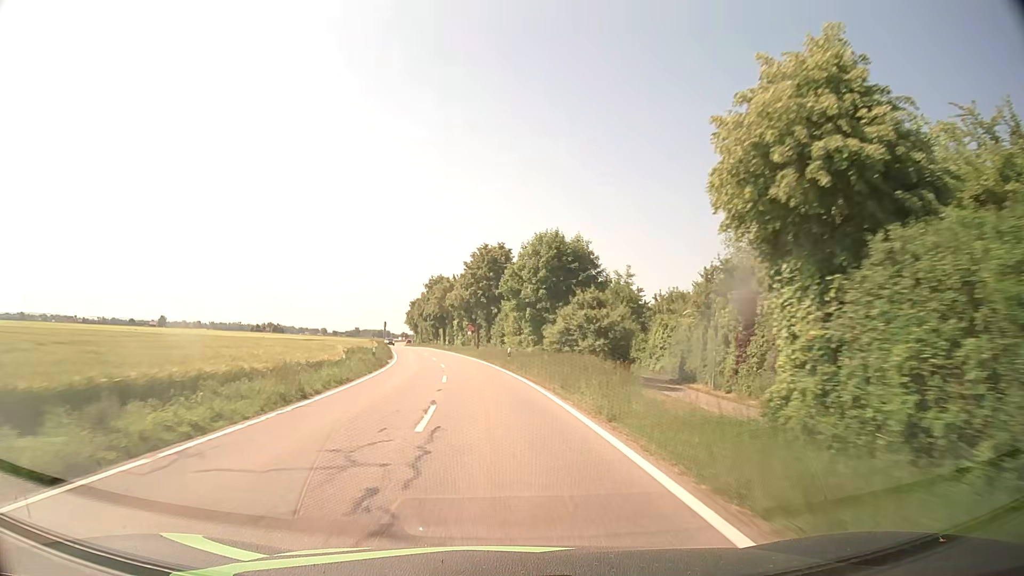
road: tertiary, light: Day
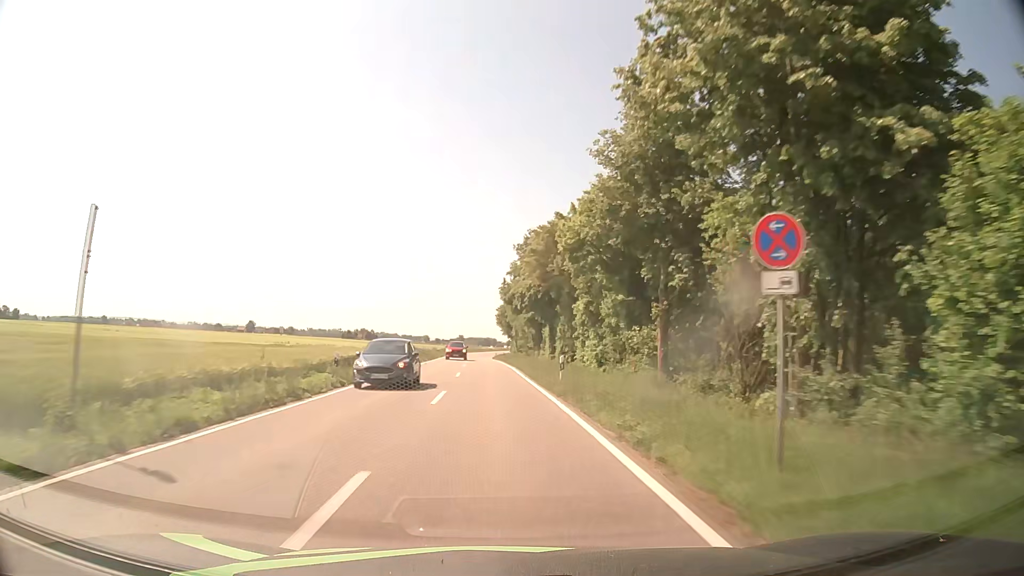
(-5.0, +56.9) m; -9°
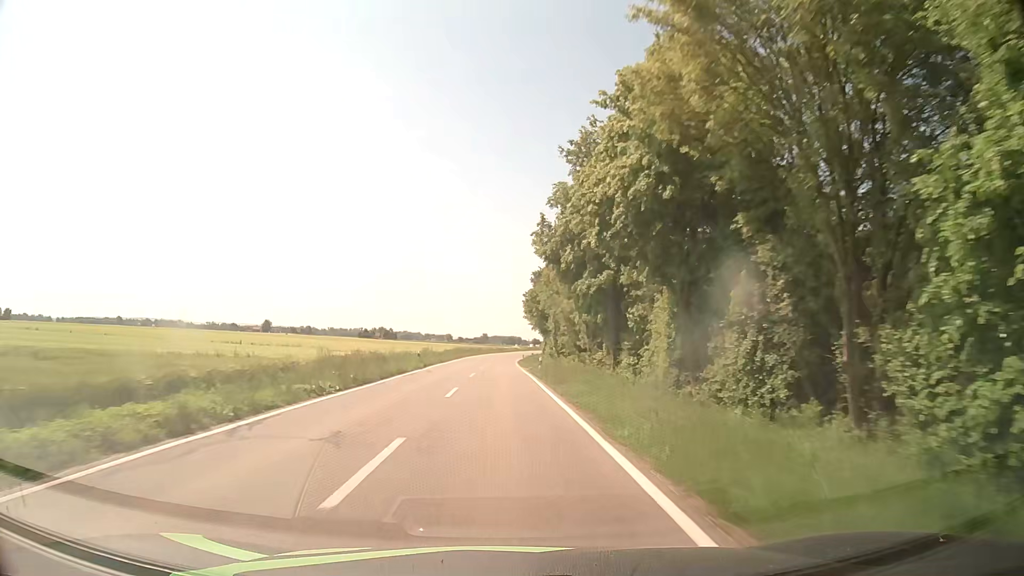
(-0.7, +34.3) m; -2°
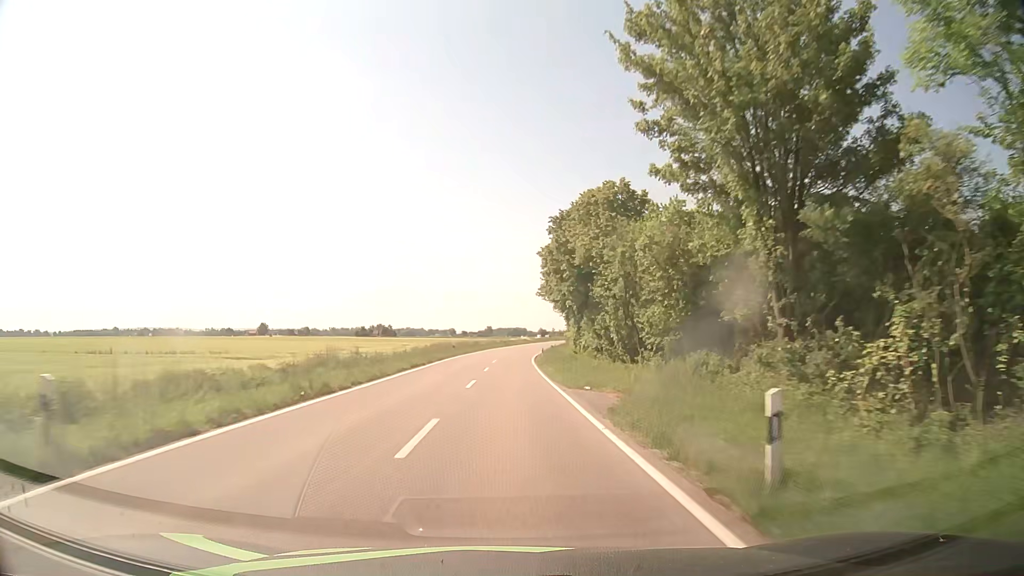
(0.0, +34.4) m; 0°
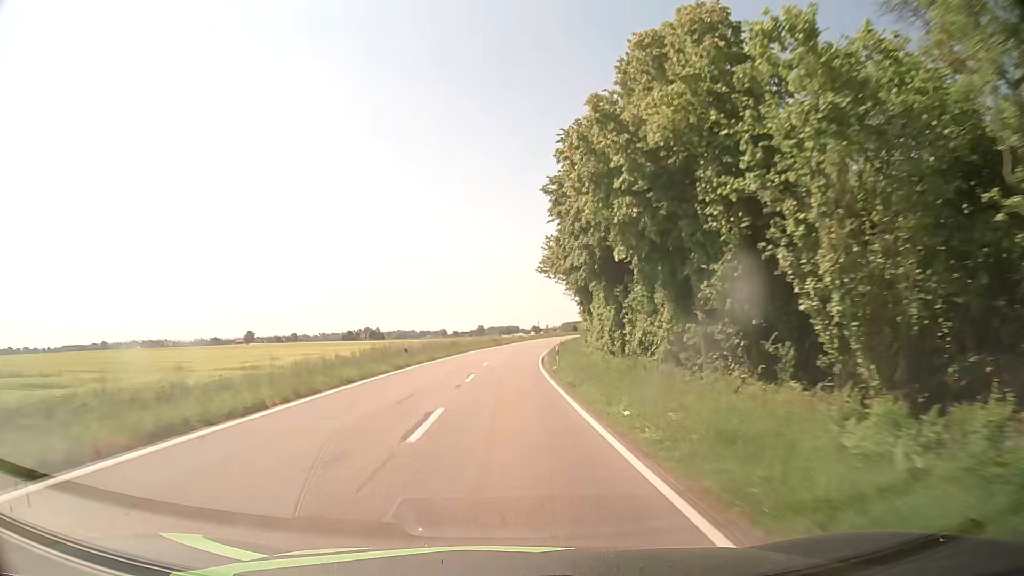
(+0.1, +23.1) m; +1°
(0, +10) (0, +20) (0, +30) (0, +40) (0, +50) (+1, +60) (+2, +70) (+3, +80) (+4, +90) (+6, +100) m
